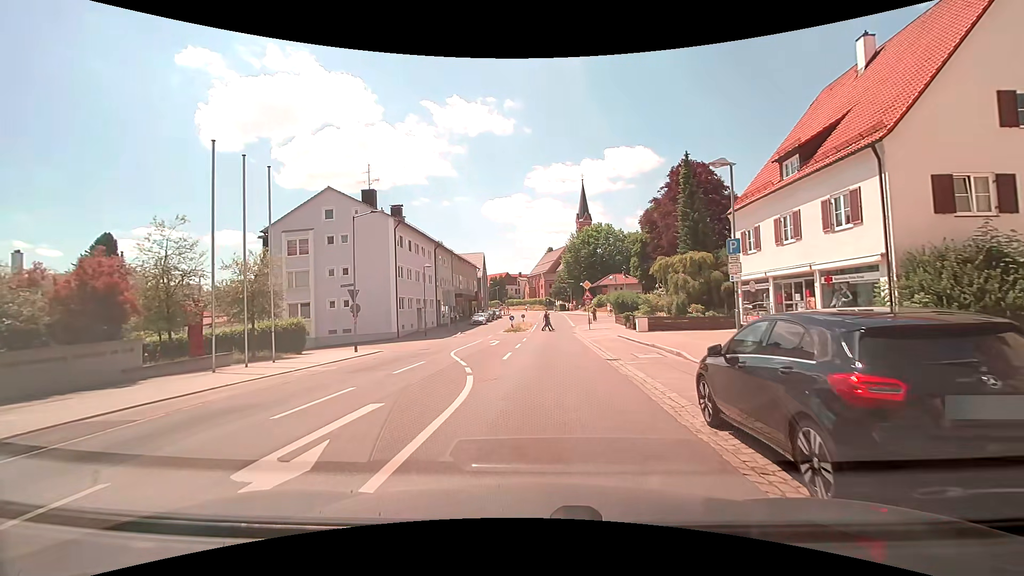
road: secondary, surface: asphalt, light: Day
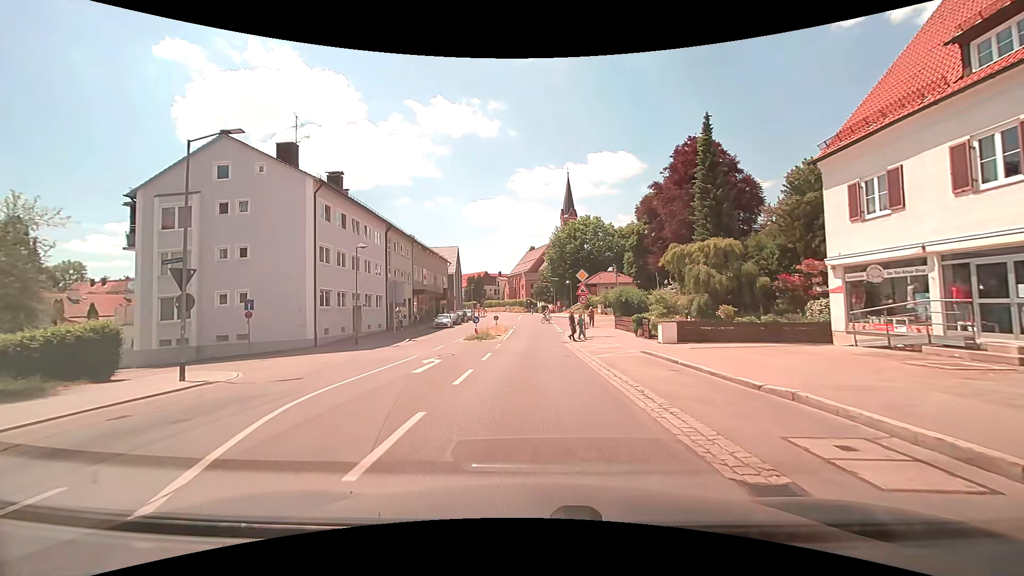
(+0.1, +12.2) m; 0°
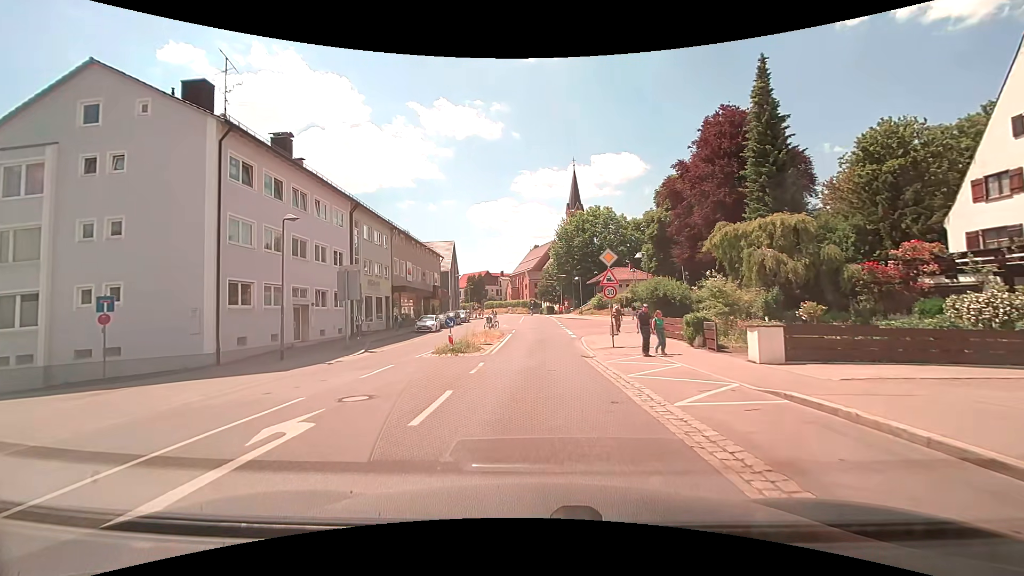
(+0.1, +9.8) m; 0°
(0, +10) (0, +20) (0, +30) (0, +40) (0, +50) (0, +60) (0, +70) (0, +80) (-1, +90) (-1, +100) m
